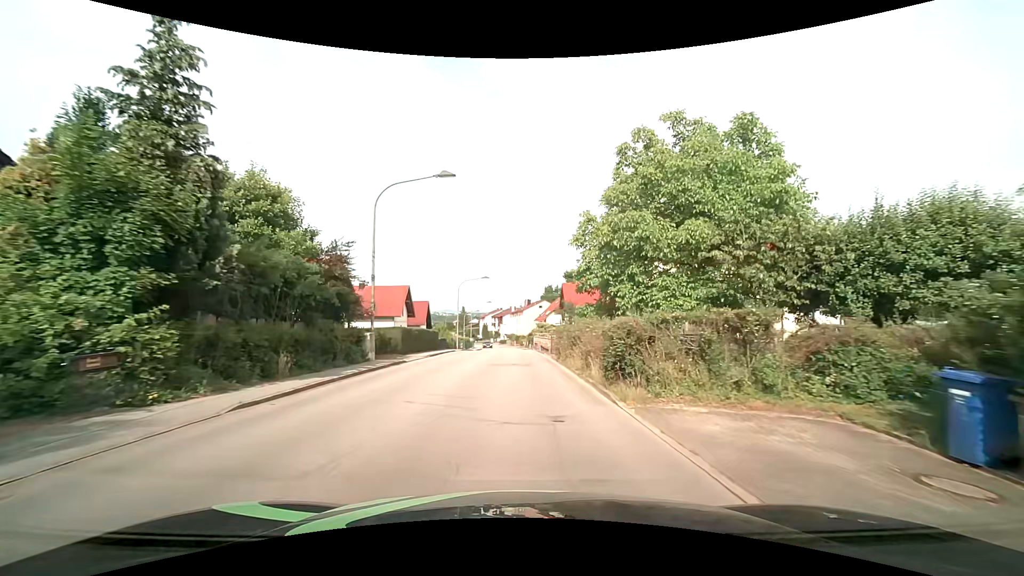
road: unclassified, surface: asphalt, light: Day
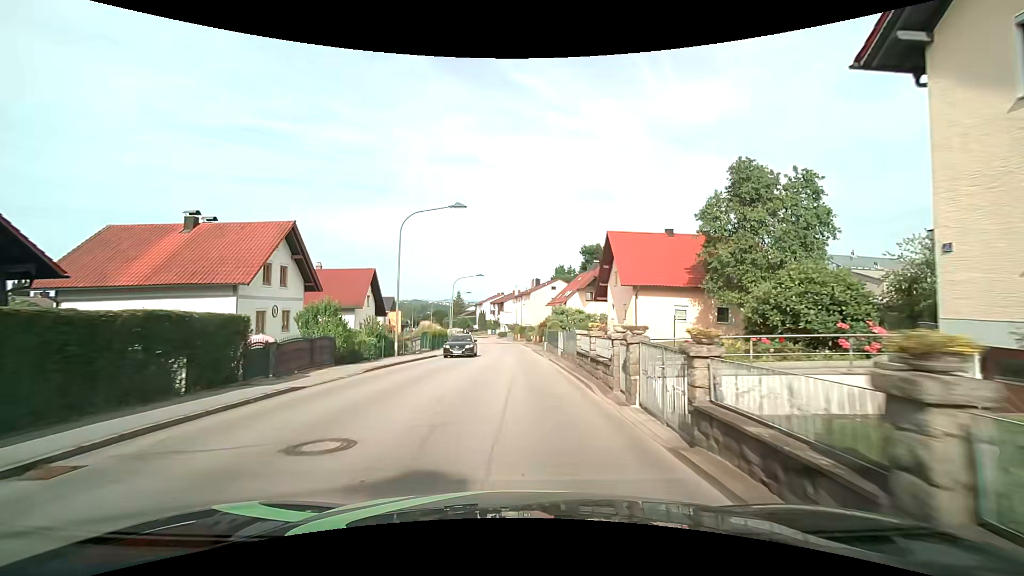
(-0.3, +33.1) m; -1°
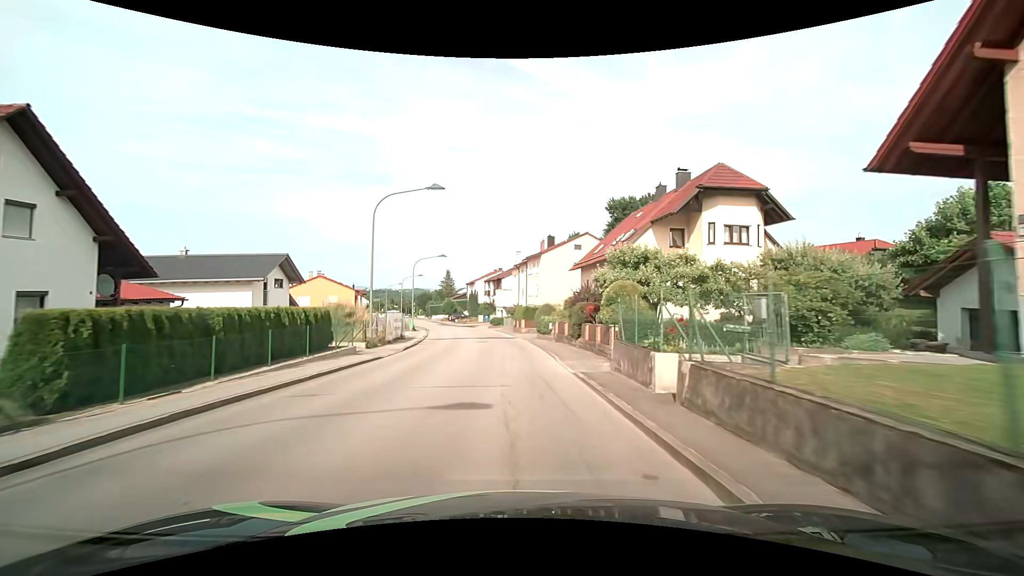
(-0.1, +35.5) m; 0°
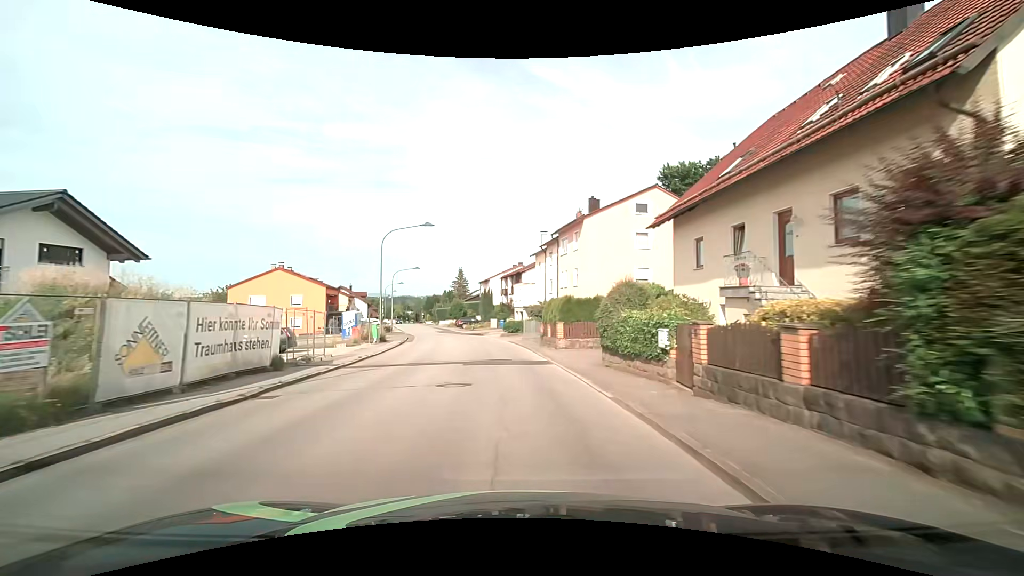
(-0.3, +22.0) m; -2°
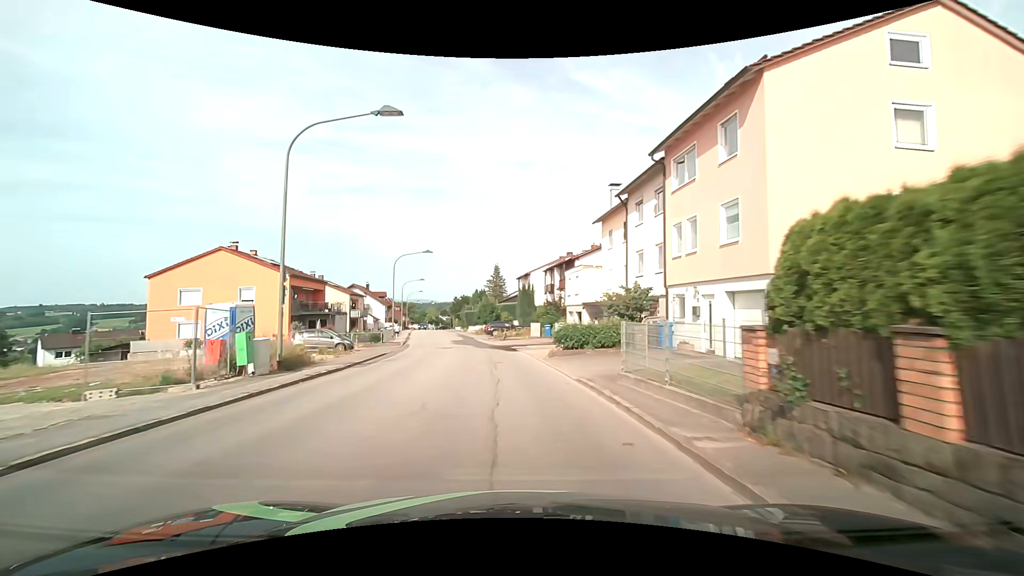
(-0.9, +21.6) m; -5°
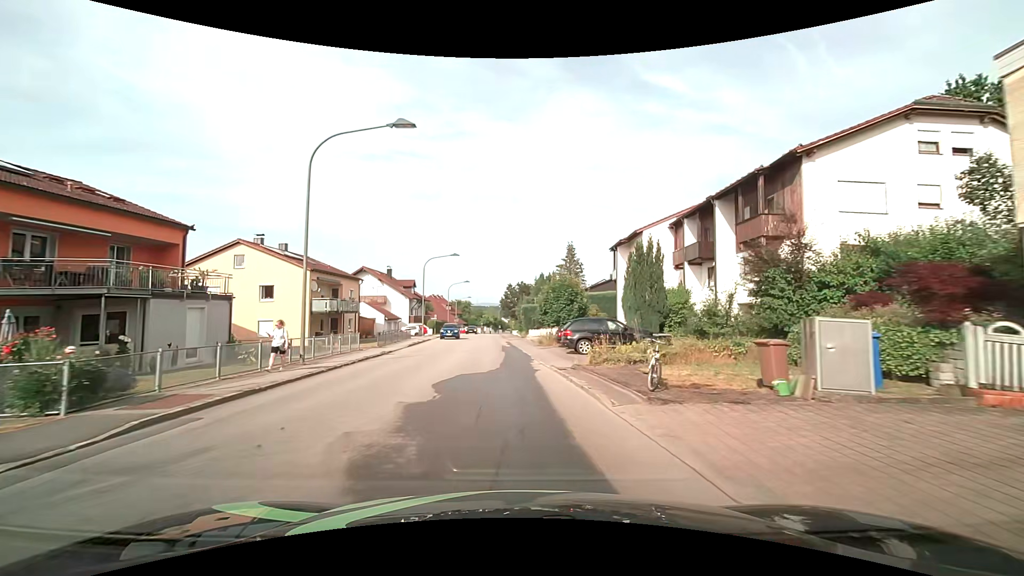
(-2.2, +34.0) m; -8°
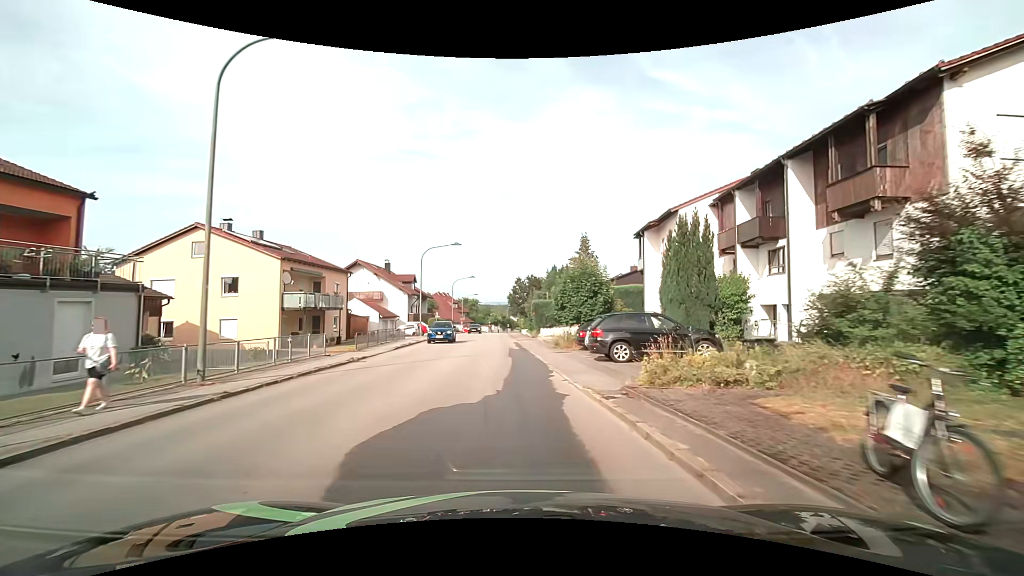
(0.0, +6.4) m; -1°
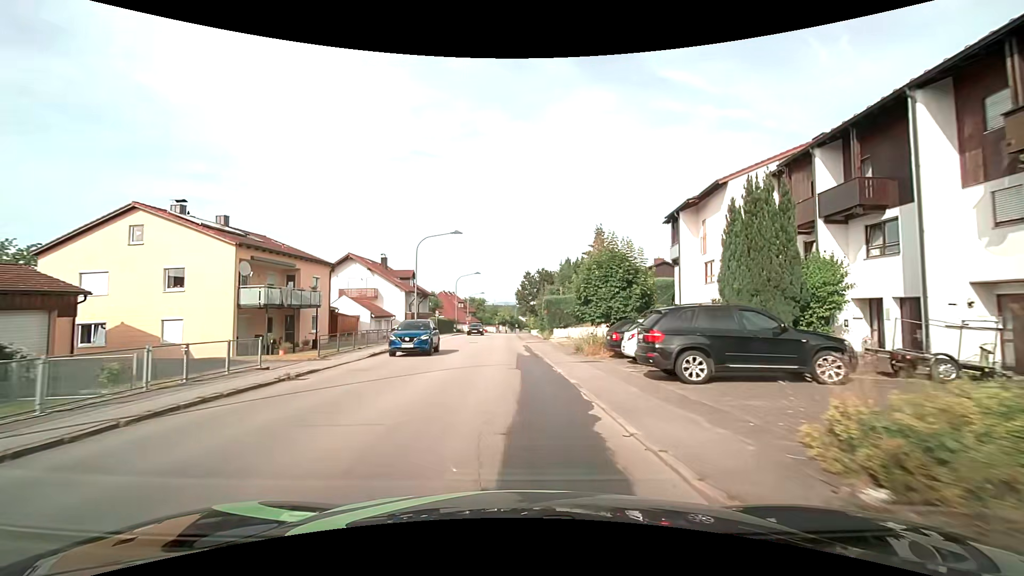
(-0.1, +6.4) m; -1°
(0, +10) (0, +20) (-1, +30) (-1, +40) (-1, +50) (-2, +60) (-2, +70) (-2, +80) (-1, +90) (0, +100) m
